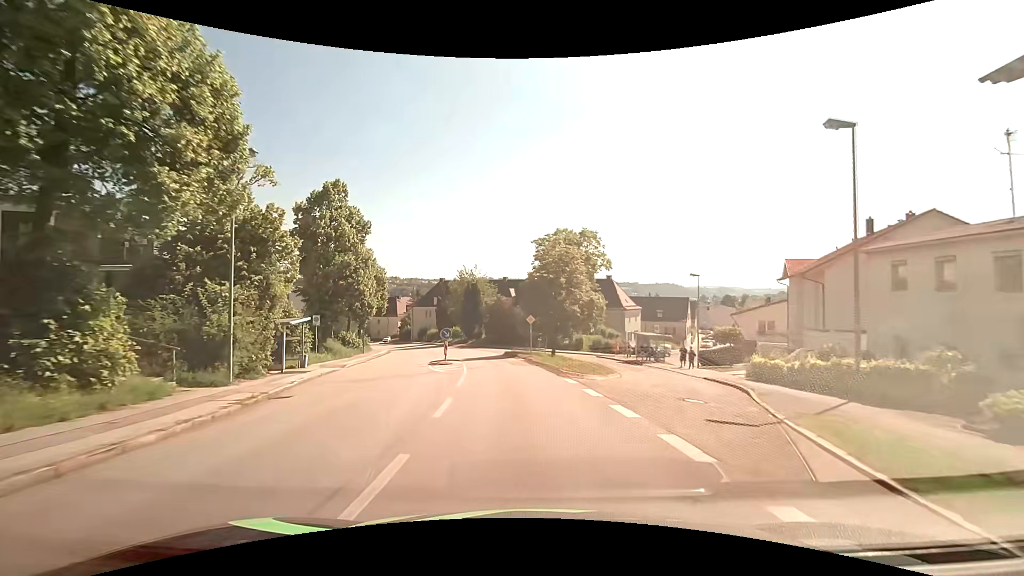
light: Day
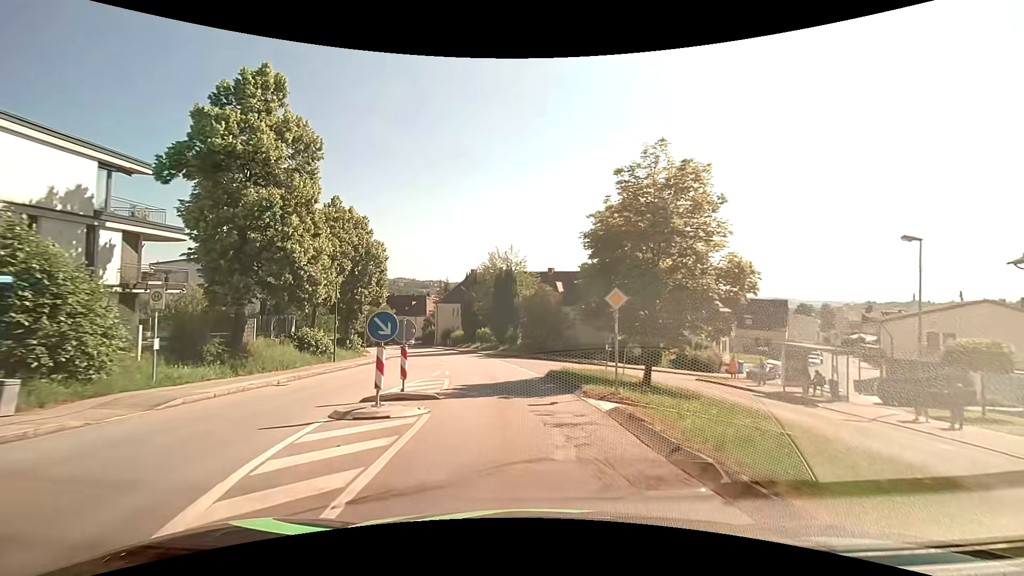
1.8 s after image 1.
(-0.9, +18.5) m; -5°
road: residential
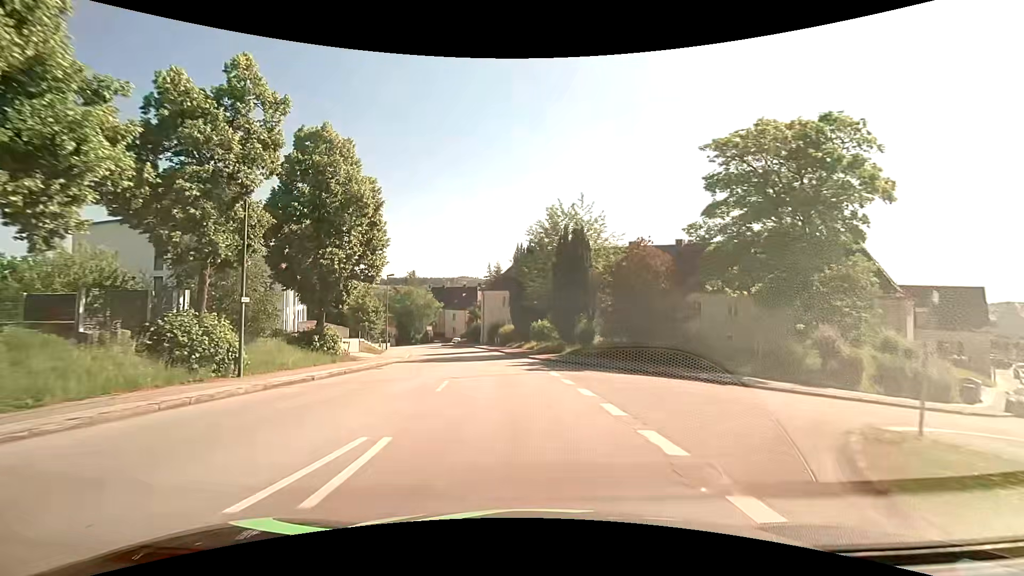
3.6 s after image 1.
(-1.1, +18.0) m; -7°
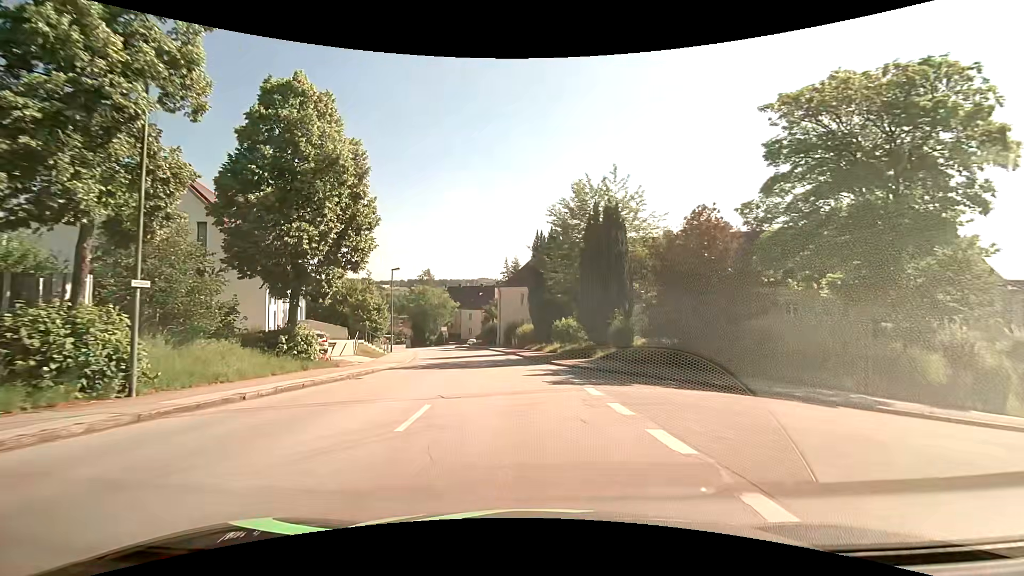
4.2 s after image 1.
(-0.1, +5.8) m; -3°
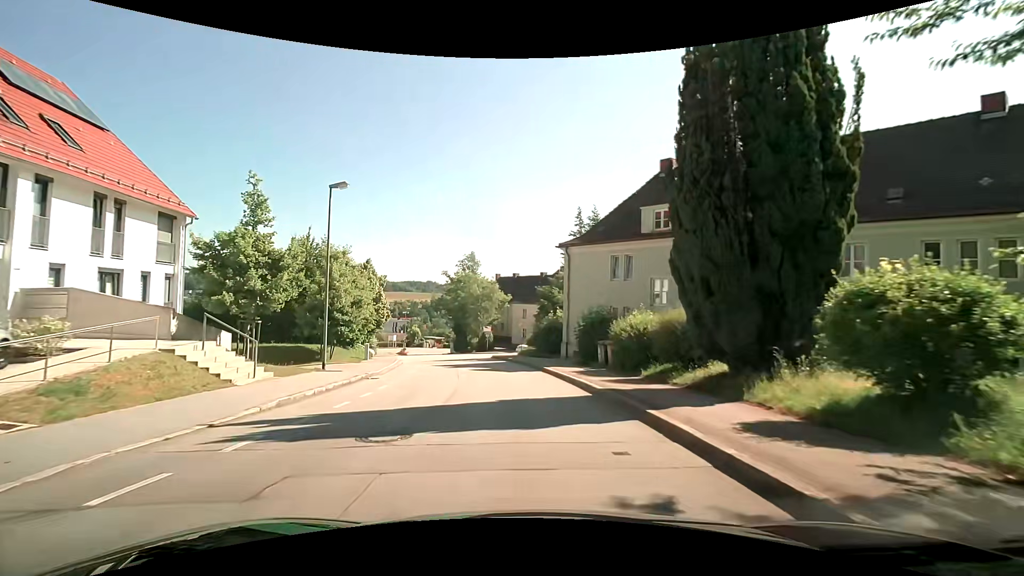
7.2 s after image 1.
(-1.6, +26.9) m; -7°
